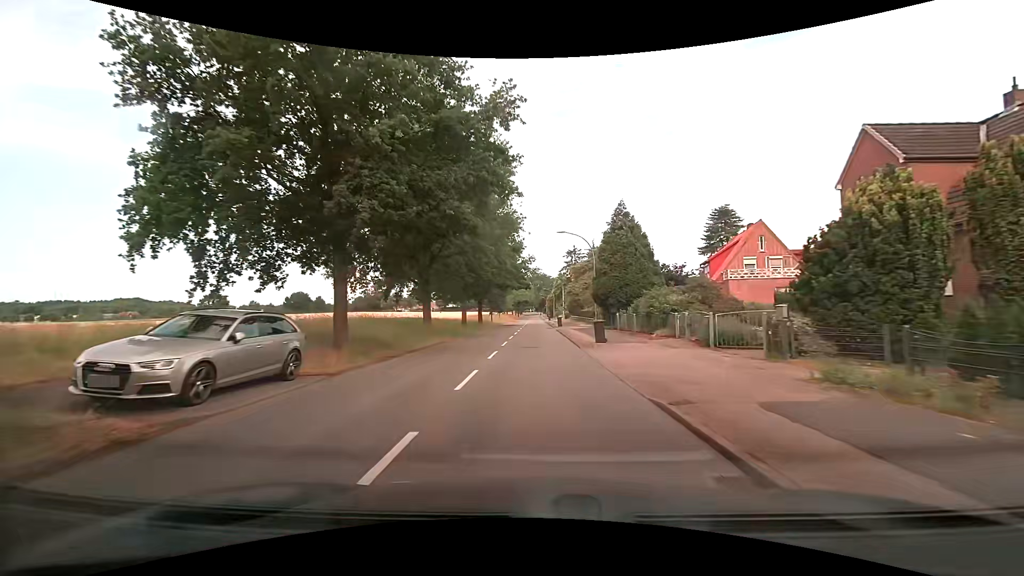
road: secondary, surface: asphalt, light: Day
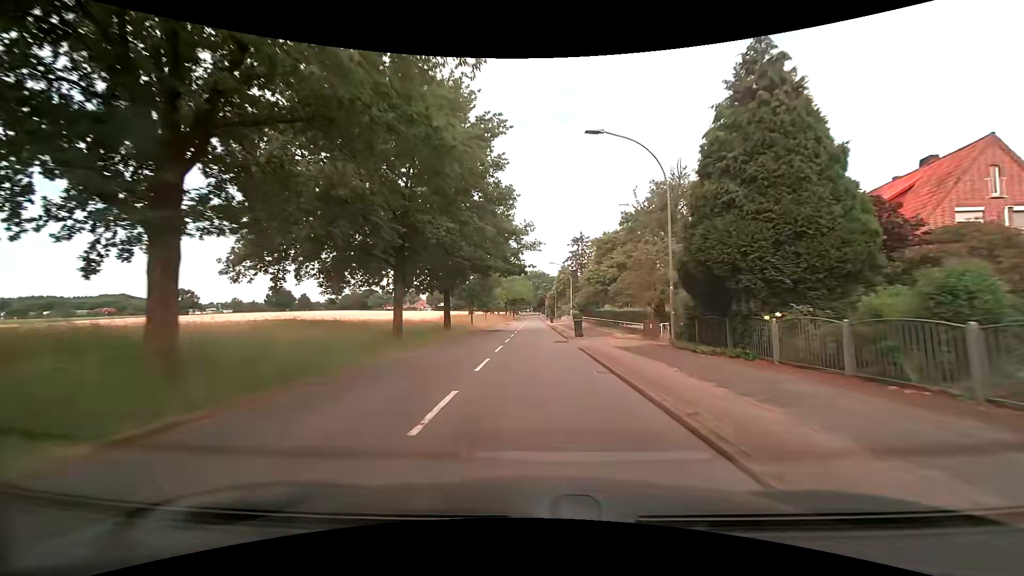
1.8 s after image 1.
(+0.1, +22.0) m; +1°
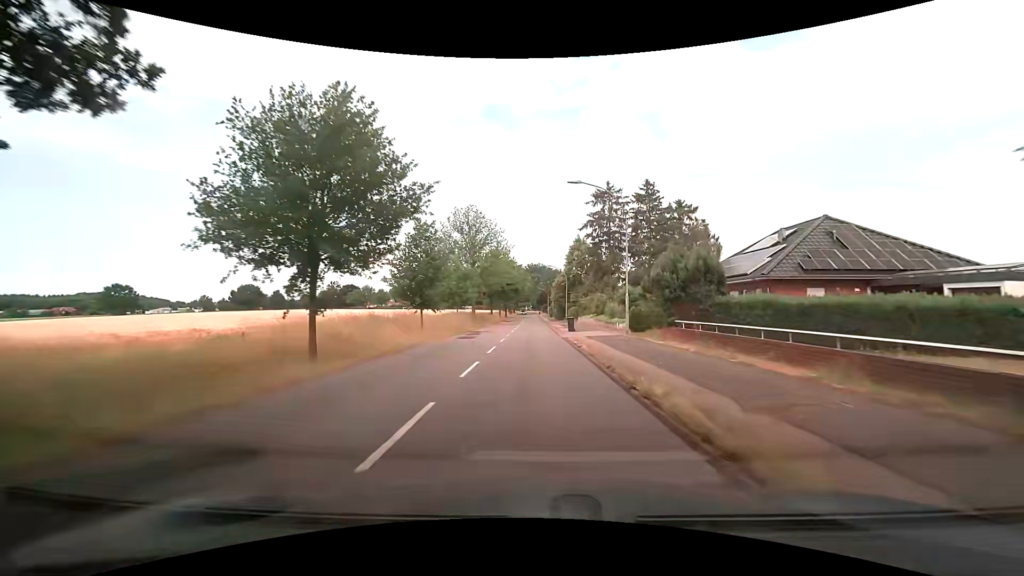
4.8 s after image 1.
(-0.1, +38.5) m; 0°
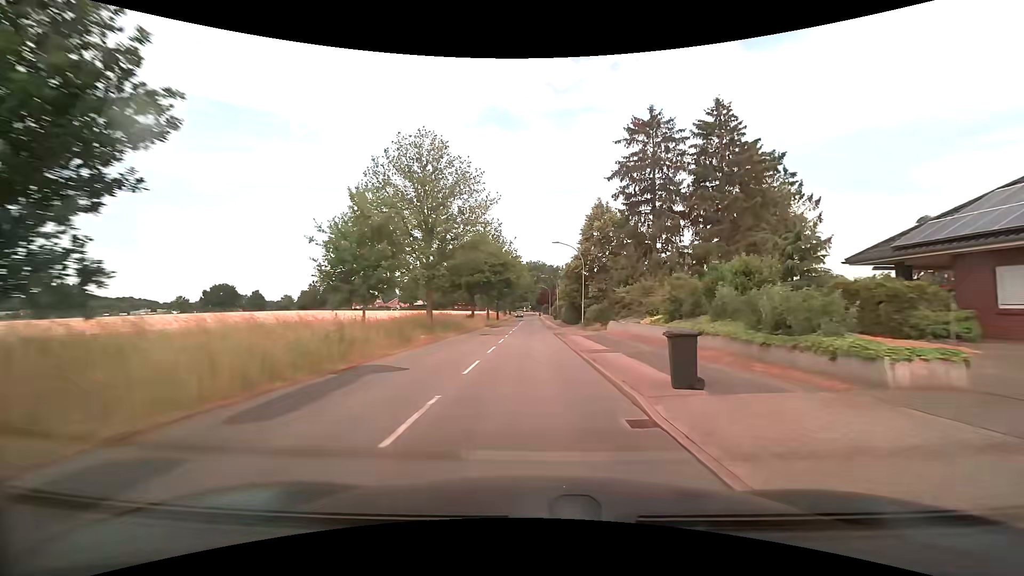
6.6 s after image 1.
(-0.3, +24.1) m; -1°
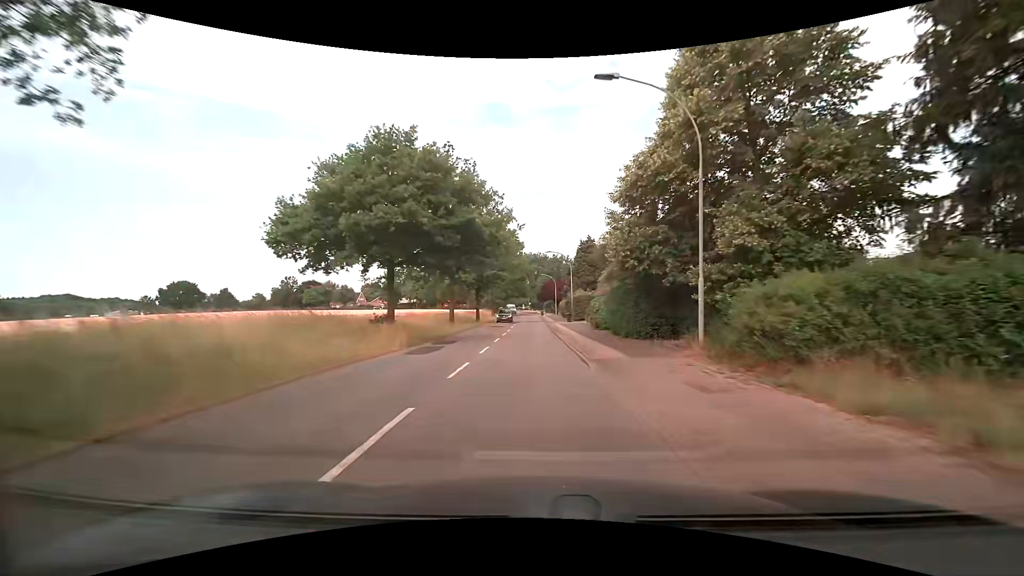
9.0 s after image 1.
(+0.2, +32.0) m; 0°
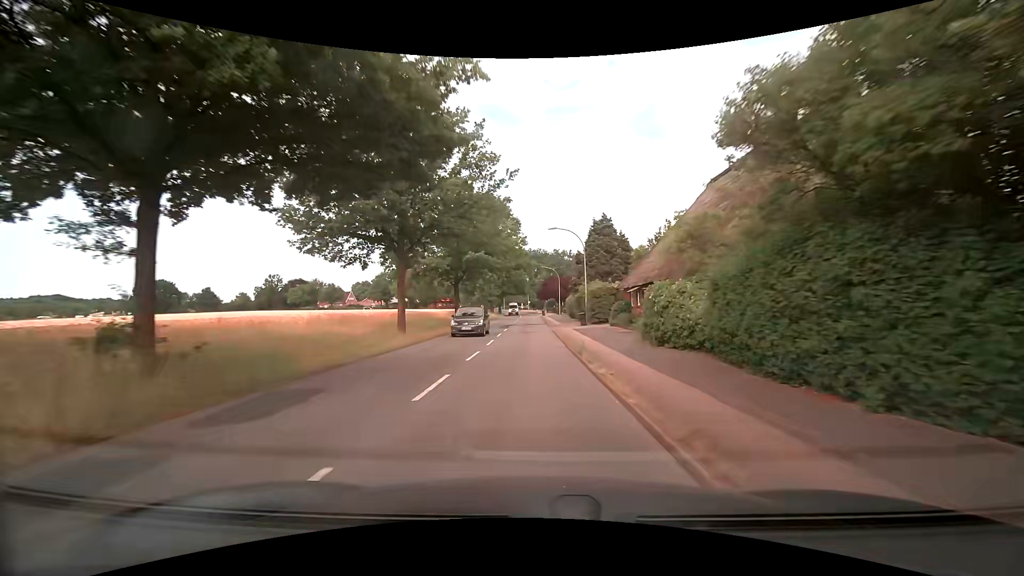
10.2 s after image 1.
(0.0, +15.0) m; 0°
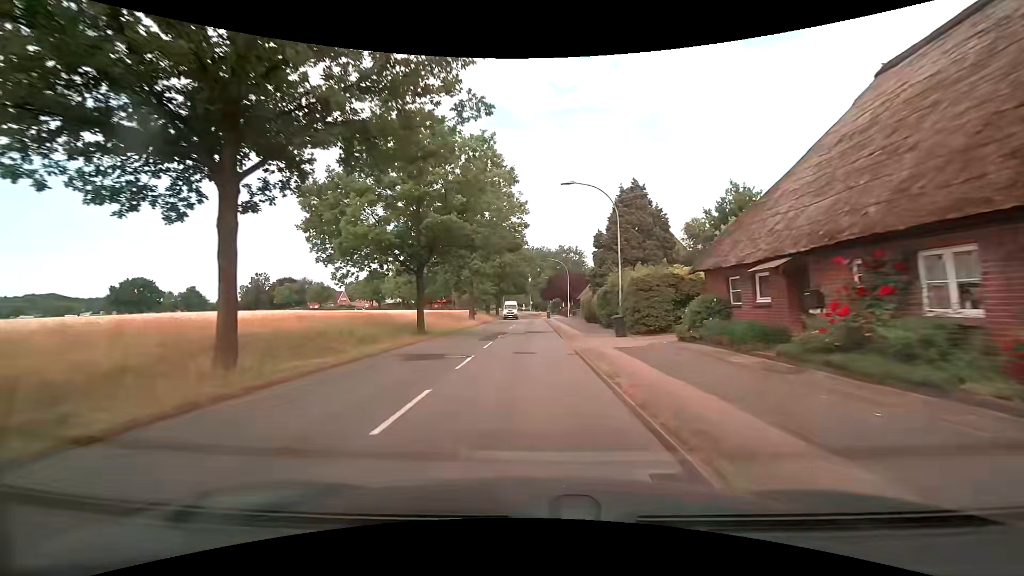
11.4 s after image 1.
(0.0, +14.4) m; 0°
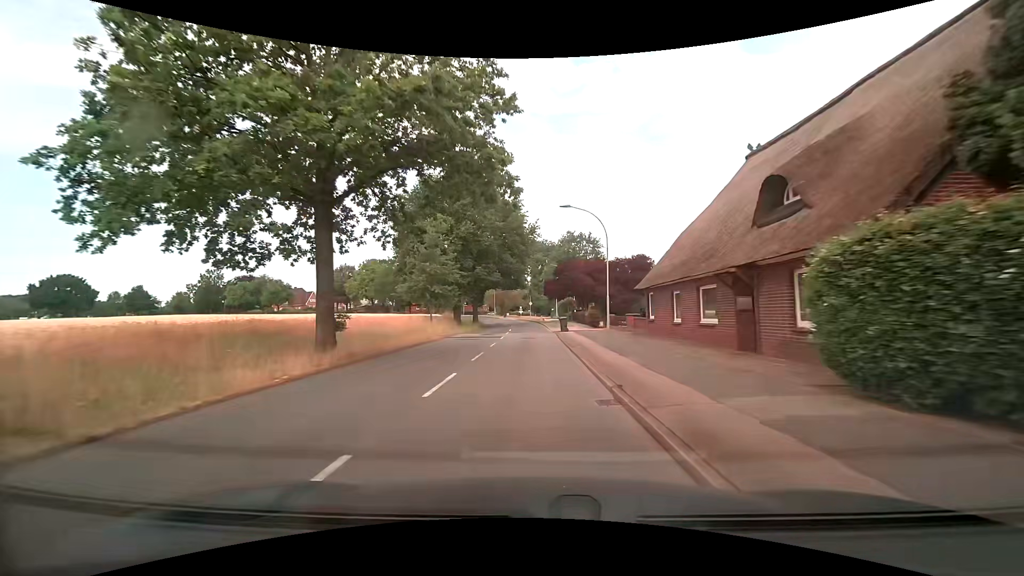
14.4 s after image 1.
(0.0, +34.6) m; -1°
(0, +10) (0, +20) (0, +30) (0, +40) (0, +50) (-1, +60) (-2, +70) (-3, +80) (-5, +90) (-8, +99) m
